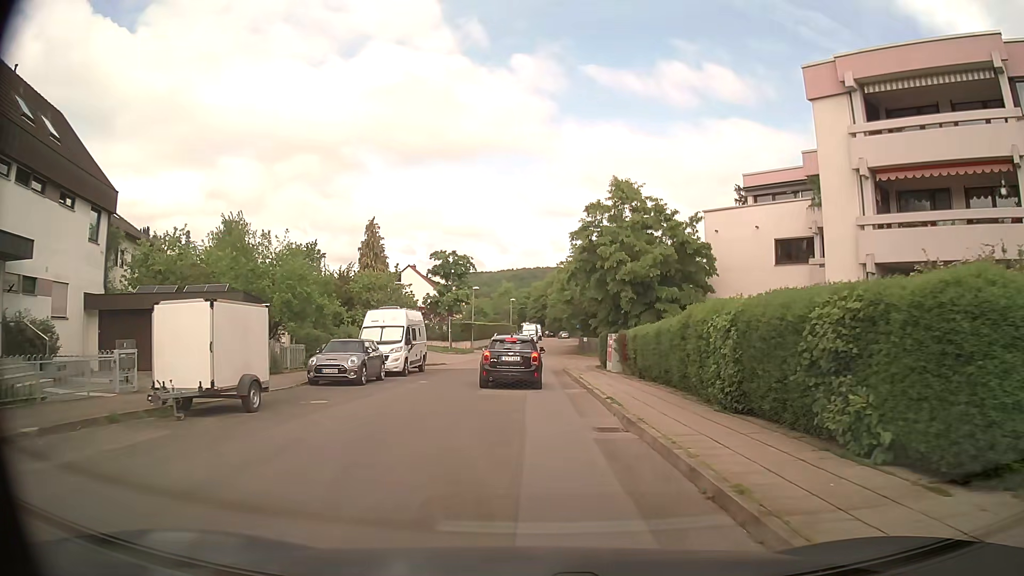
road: residential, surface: asphalt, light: Day
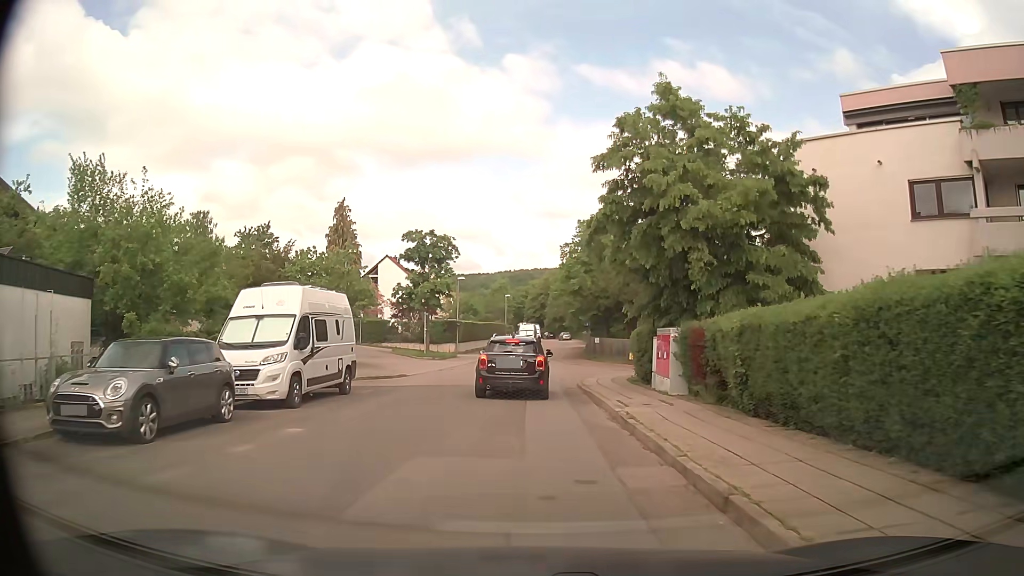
(-0.1, +12.3) m; +1°
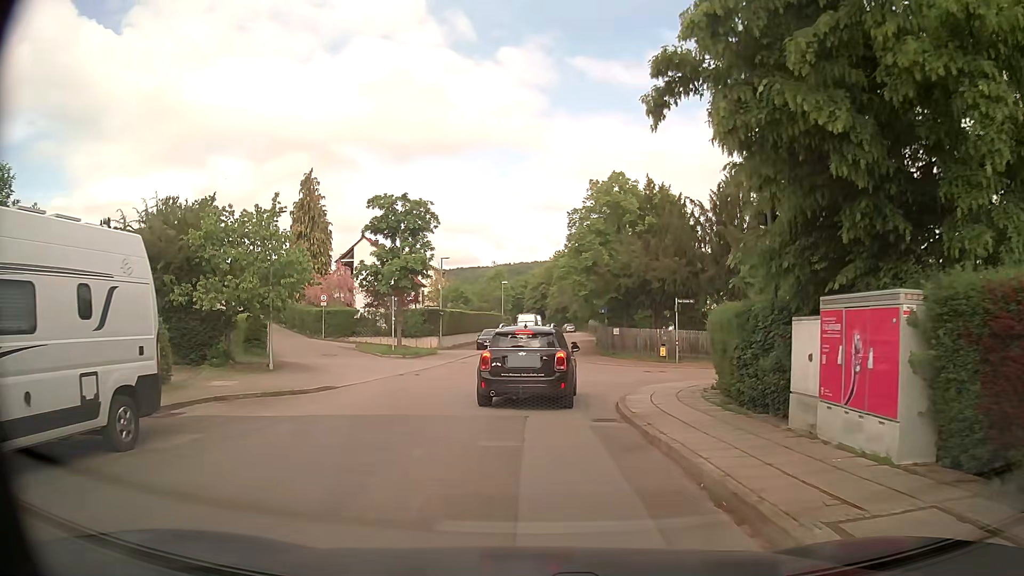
(-0.3, +10.5) m; -1°
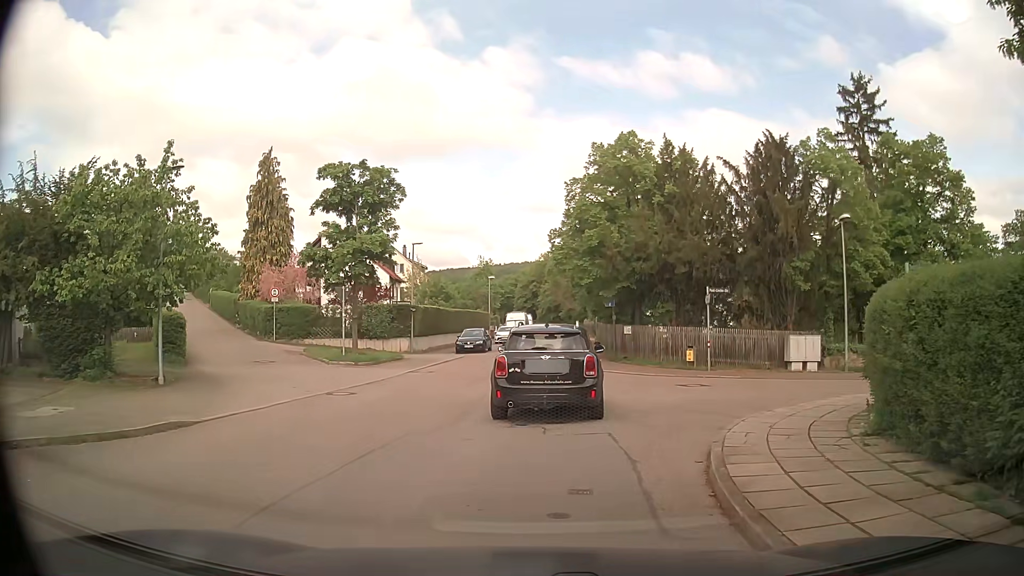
(0.0, +7.6) m; 0°
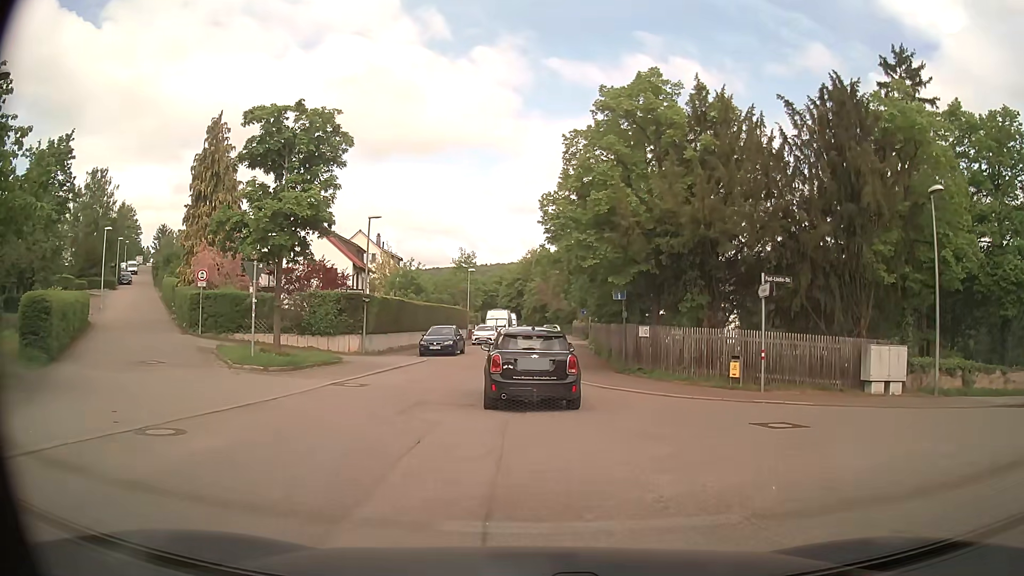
(+0.1, +7.9) m; +1°
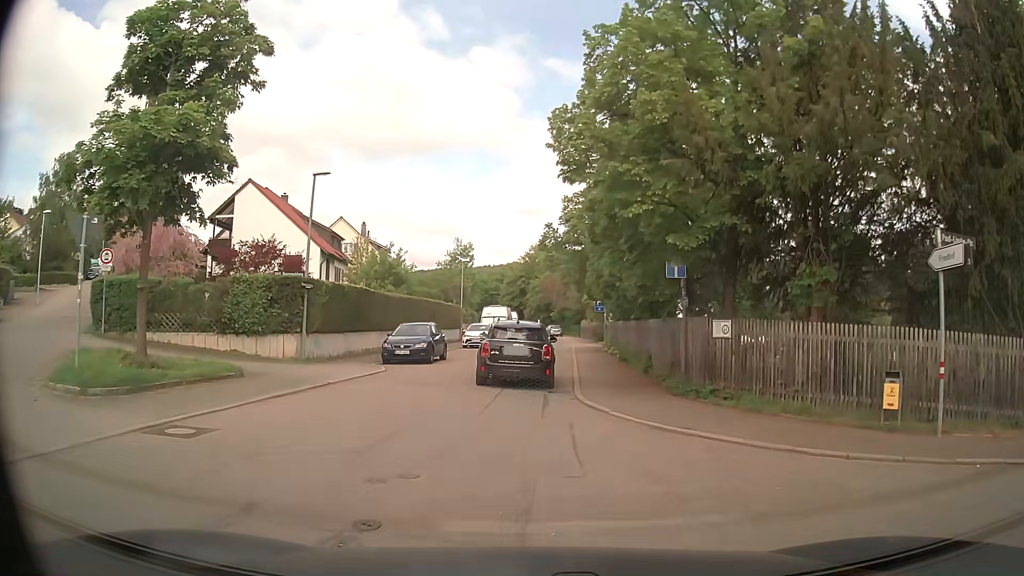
(+0.1, +8.9) m; +1°
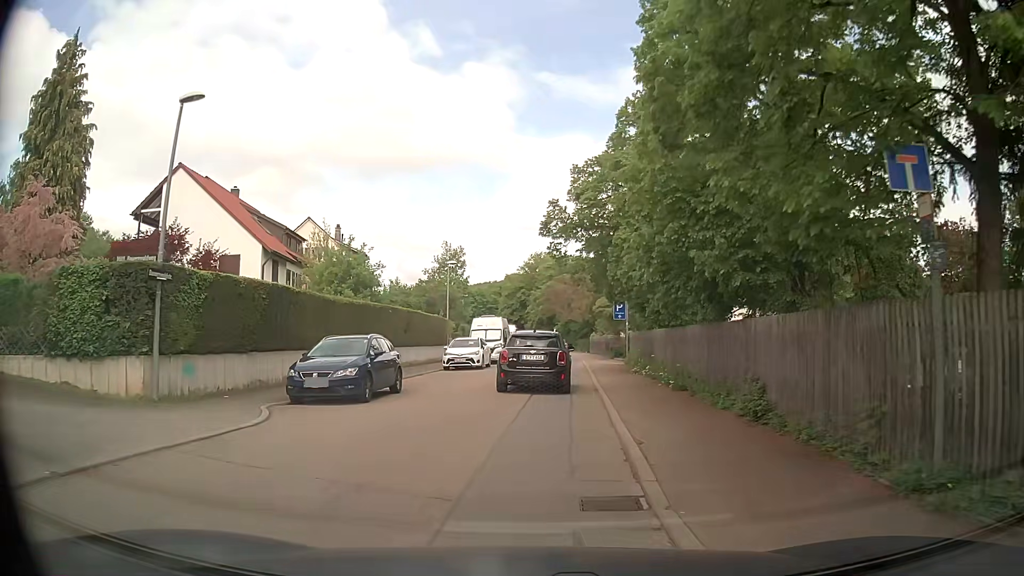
(0.0, +9.8) m; -1°
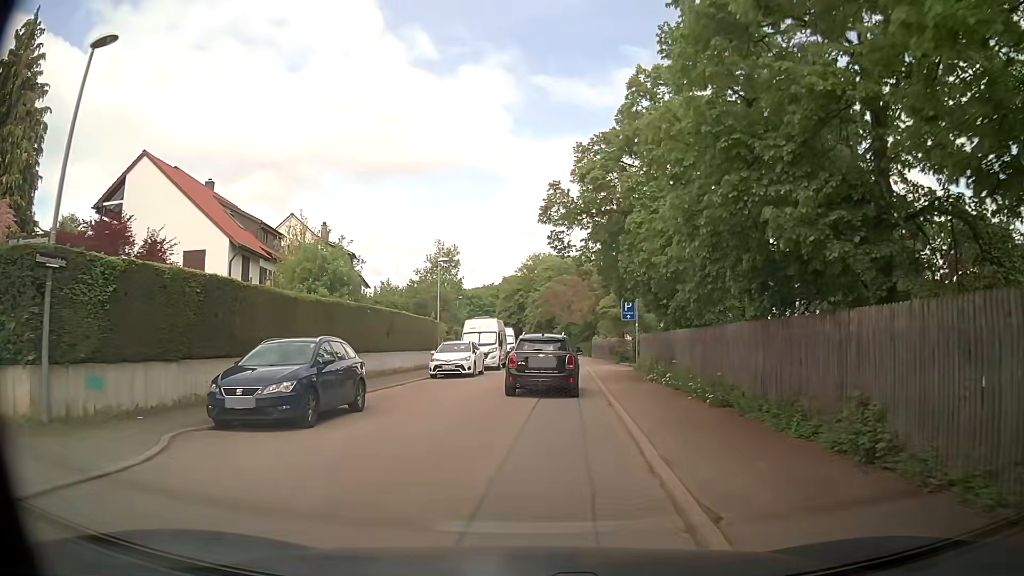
(0.0, +3.7) m; +1°
(0, +10) (+1, +20) (+1, +30) (+1, +40) (+2, +50) (+1, +60) (0, +70) (-2, +80) (-5, +89) (-8, +99) m
